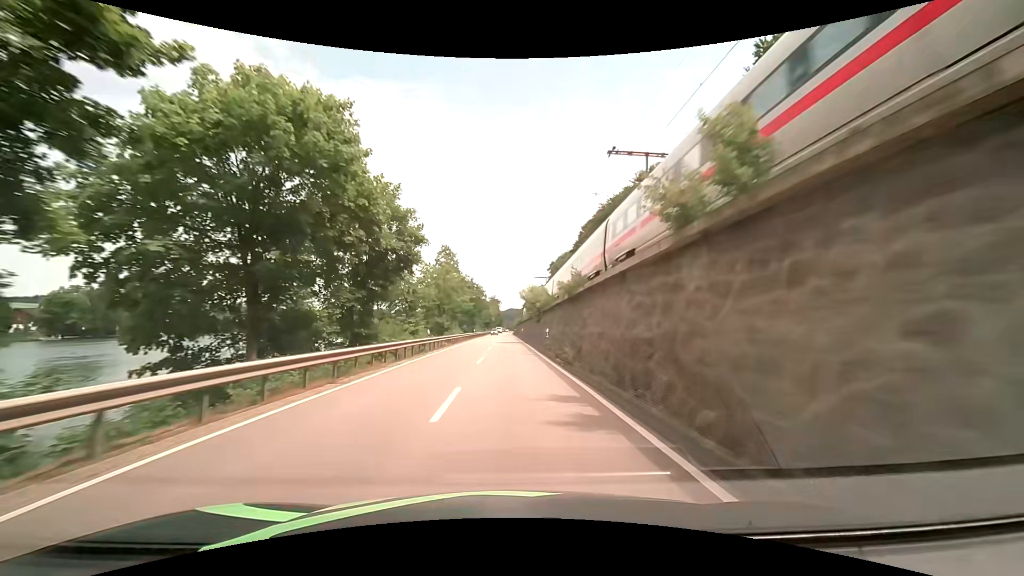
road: primary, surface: asphalt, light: Day
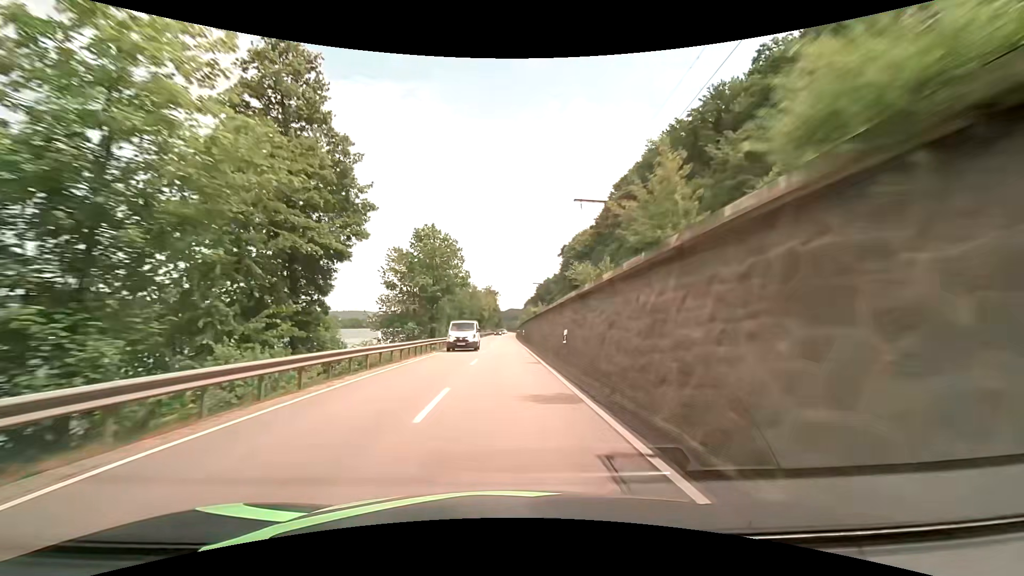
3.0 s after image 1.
(+0.1, +59.7) m; 0°
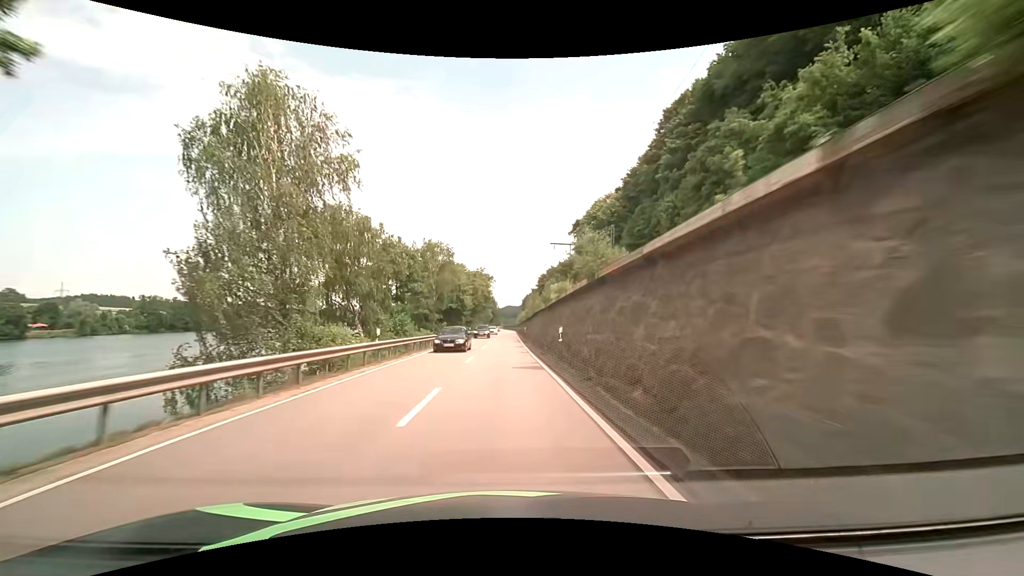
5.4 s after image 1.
(+0.2, +48.2) m; 0°
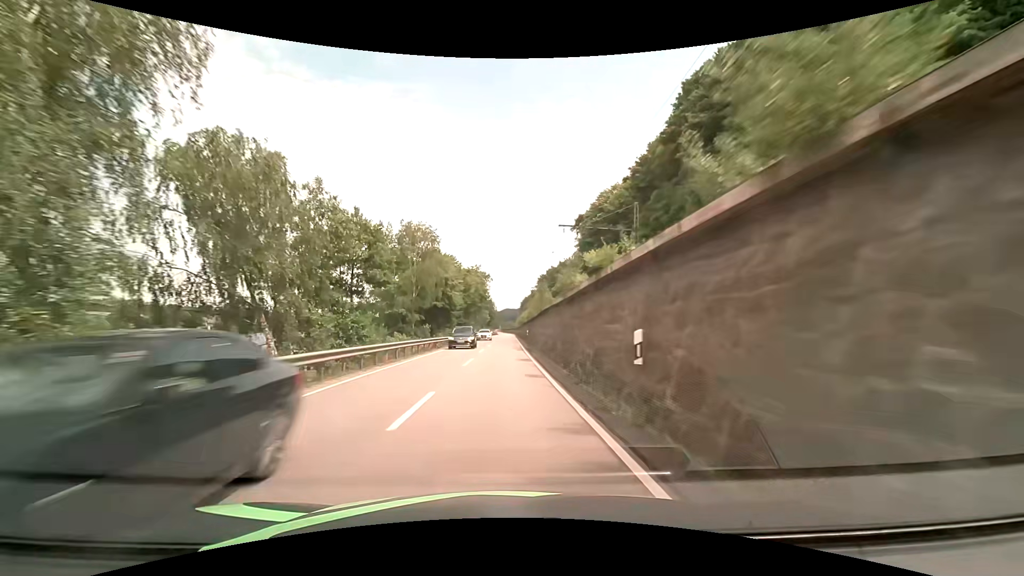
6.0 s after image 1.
(0.0, +12.1) m; 0°
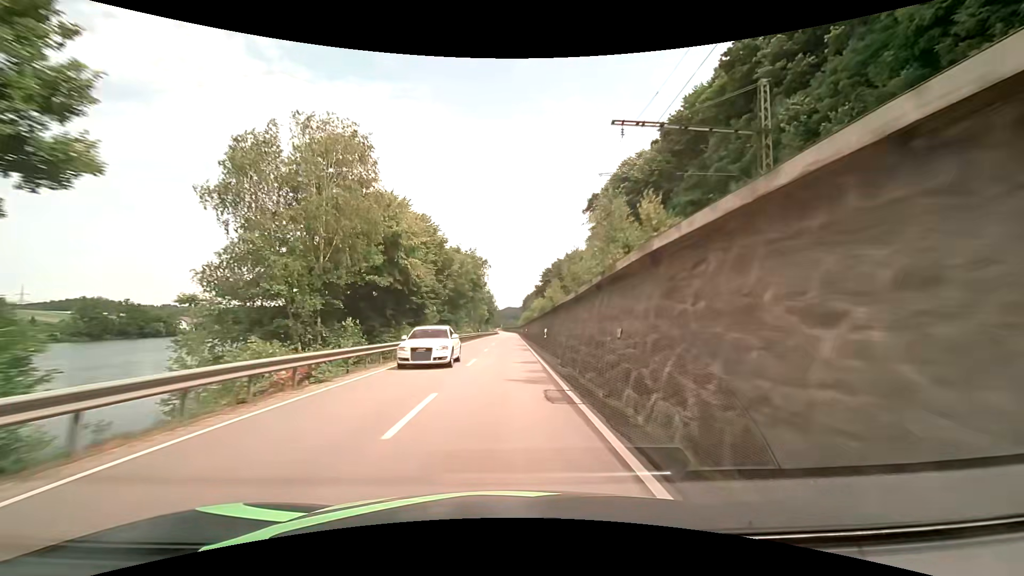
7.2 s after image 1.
(+0.1, +24.2) m; 0°
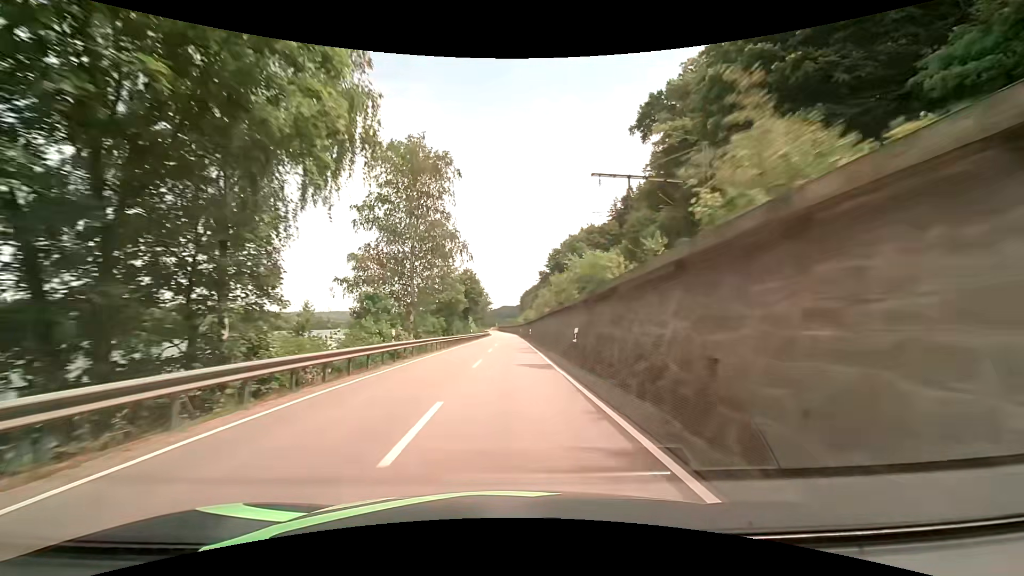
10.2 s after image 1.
(+0.1, +60.9) m; 0°
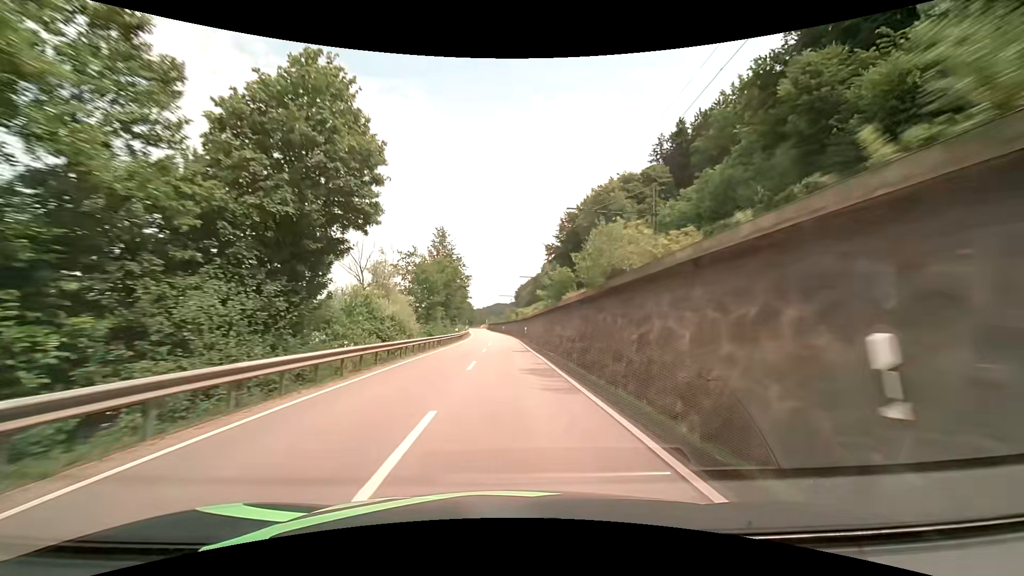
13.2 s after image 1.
(+0.2, +60.8) m; 0°
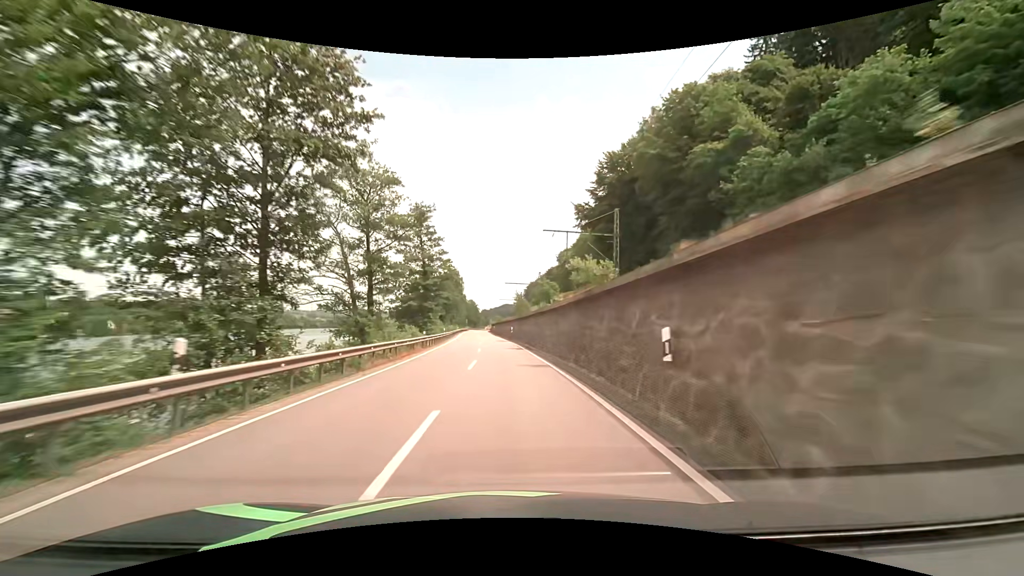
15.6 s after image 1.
(-0.2, +47.5) m; -1°
